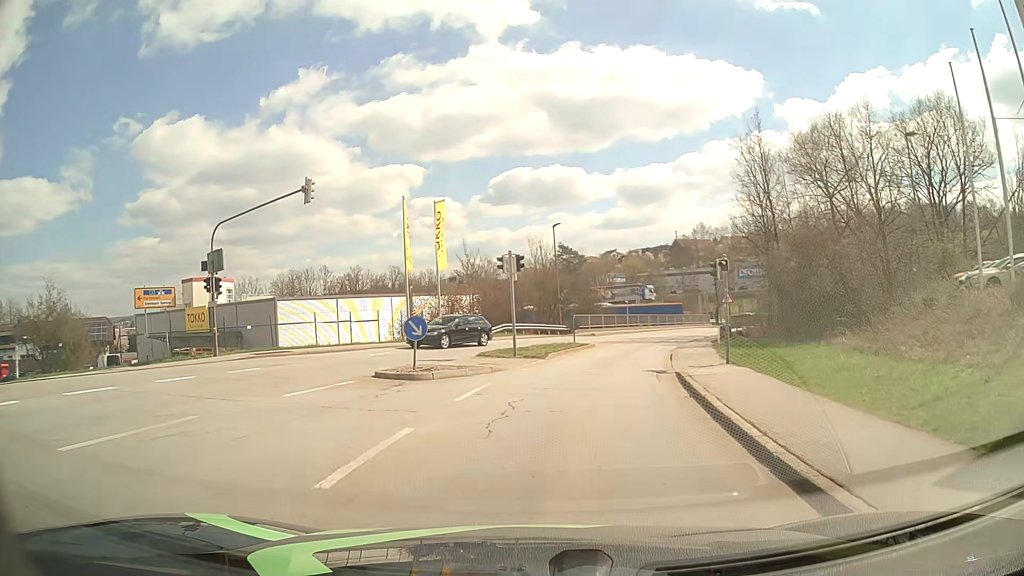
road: tertiary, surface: asphalt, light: Day
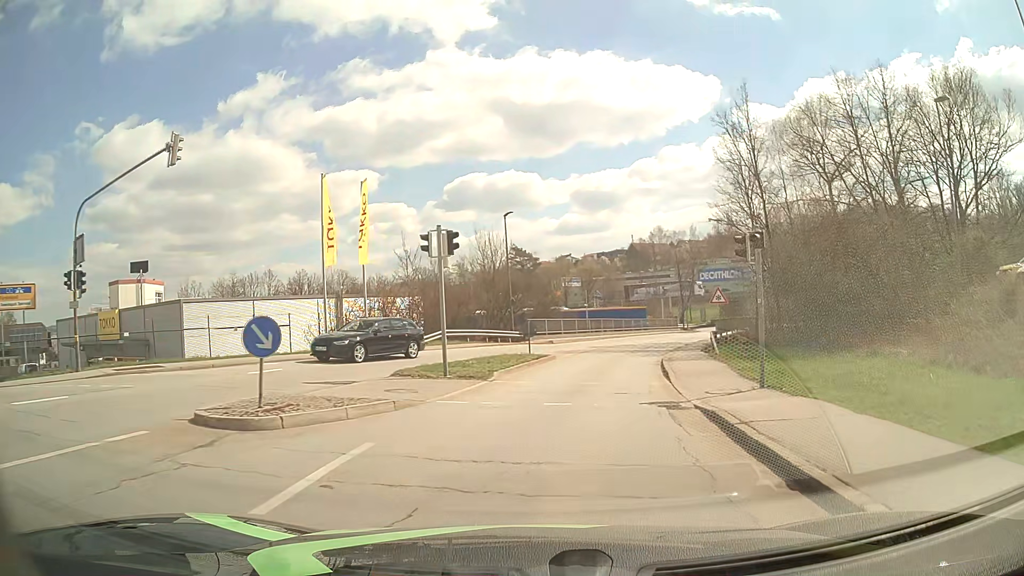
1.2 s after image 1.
(+0.2, +7.3) m; +4°
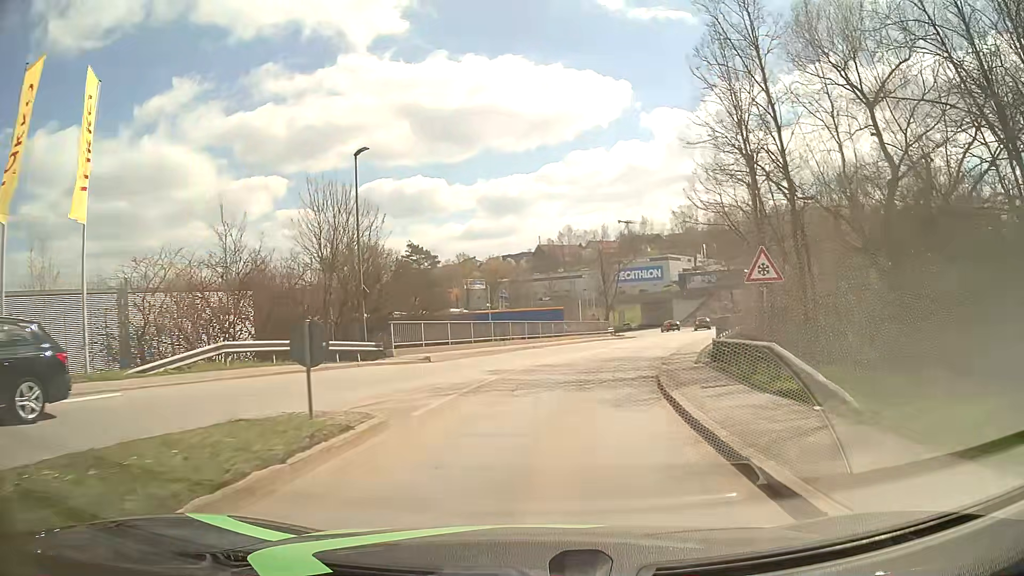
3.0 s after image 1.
(+1.2, +16.3) m; +8°
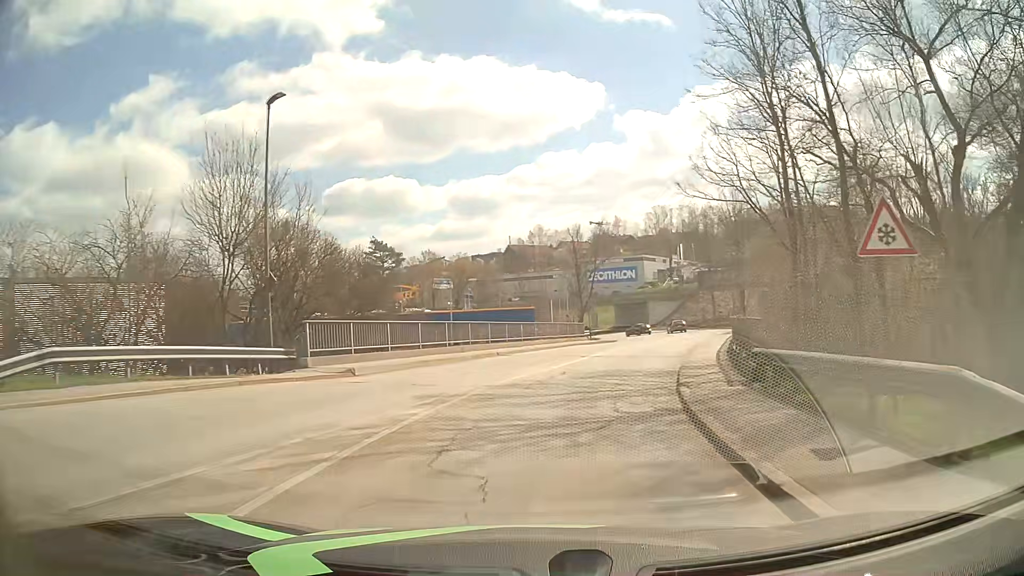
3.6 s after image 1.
(+0.1, +6.5) m; +2°
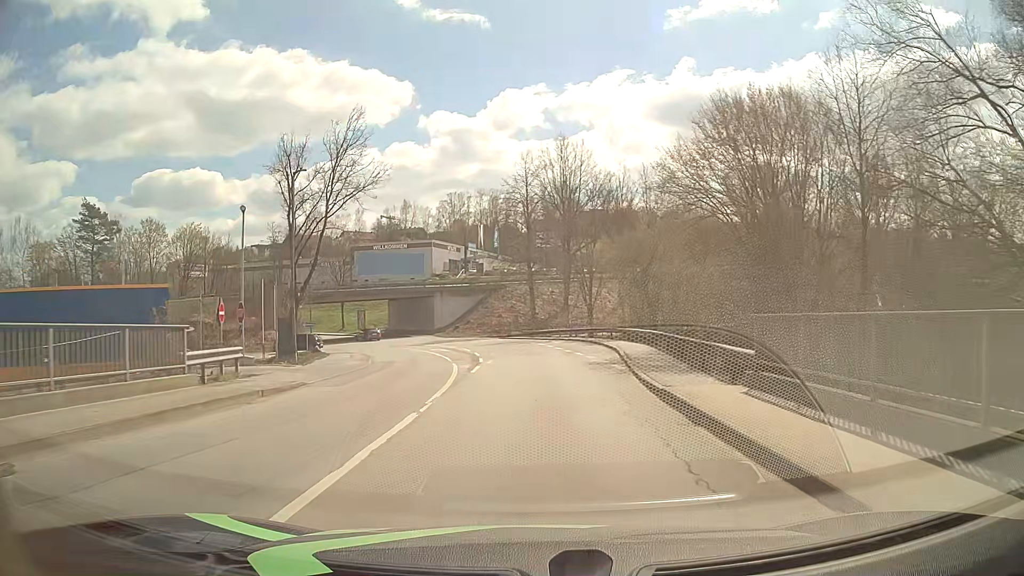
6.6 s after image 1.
(+6.2, +34.8) m; +18°
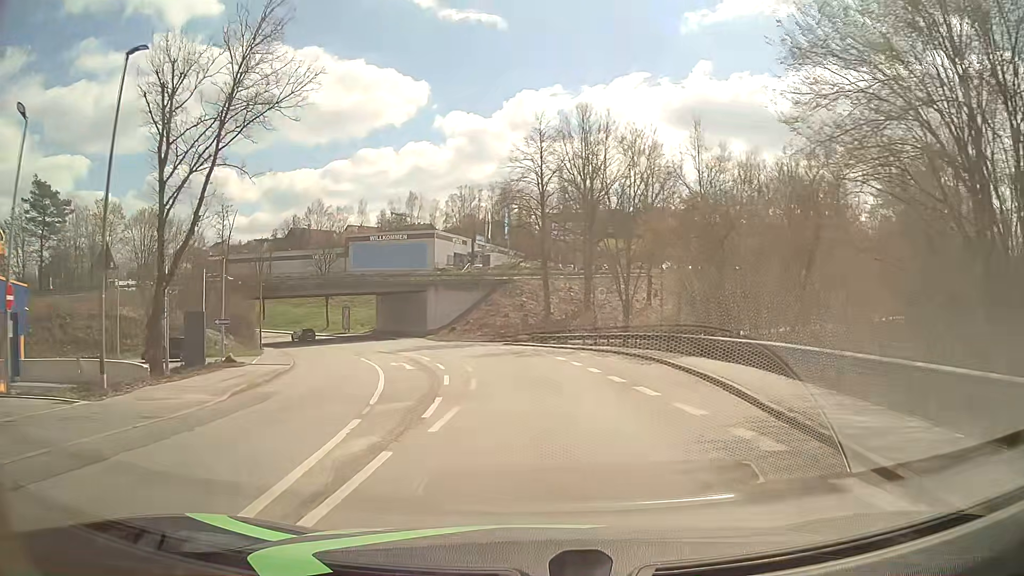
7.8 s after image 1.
(0.0, +14.8) m; -1°
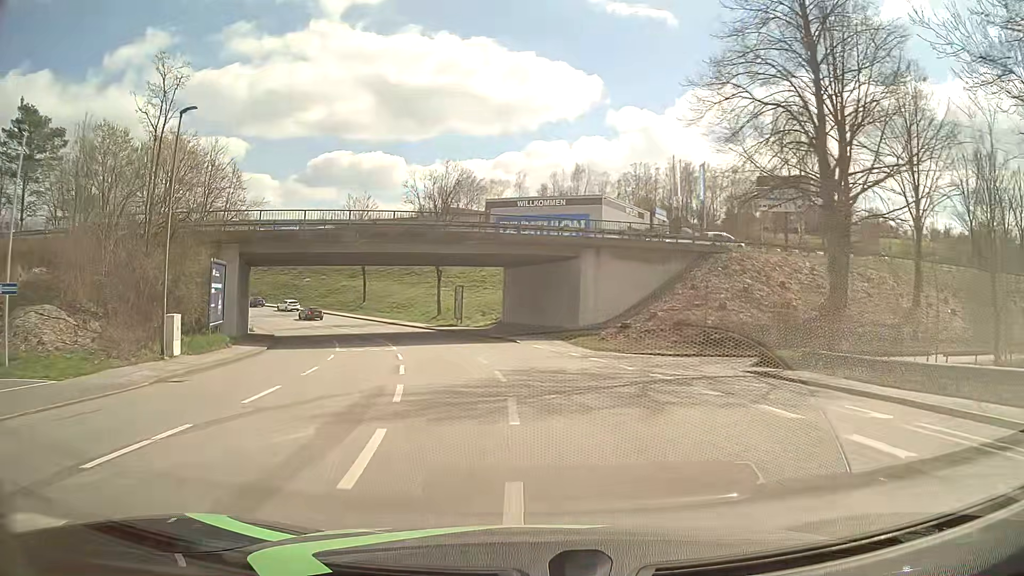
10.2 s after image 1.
(-2.9, +30.1) m; -14°
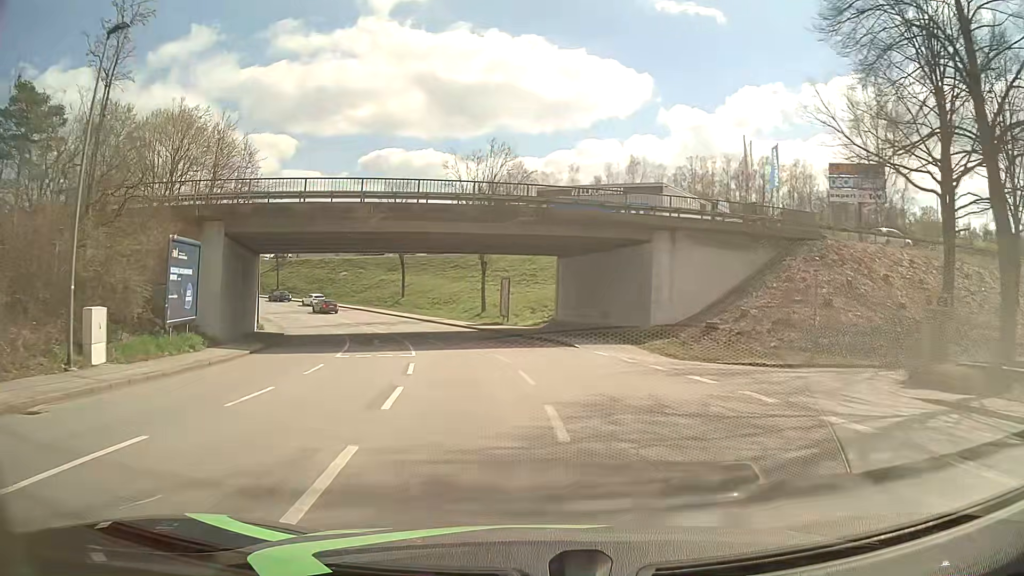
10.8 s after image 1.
(-0.3, +7.4) m; -5°
